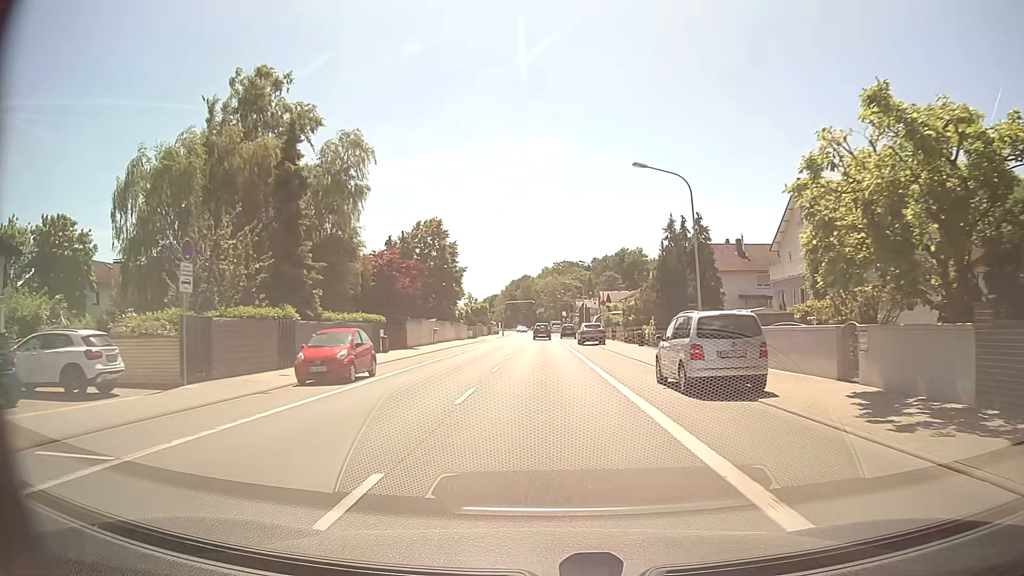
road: primary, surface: asphalt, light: Day
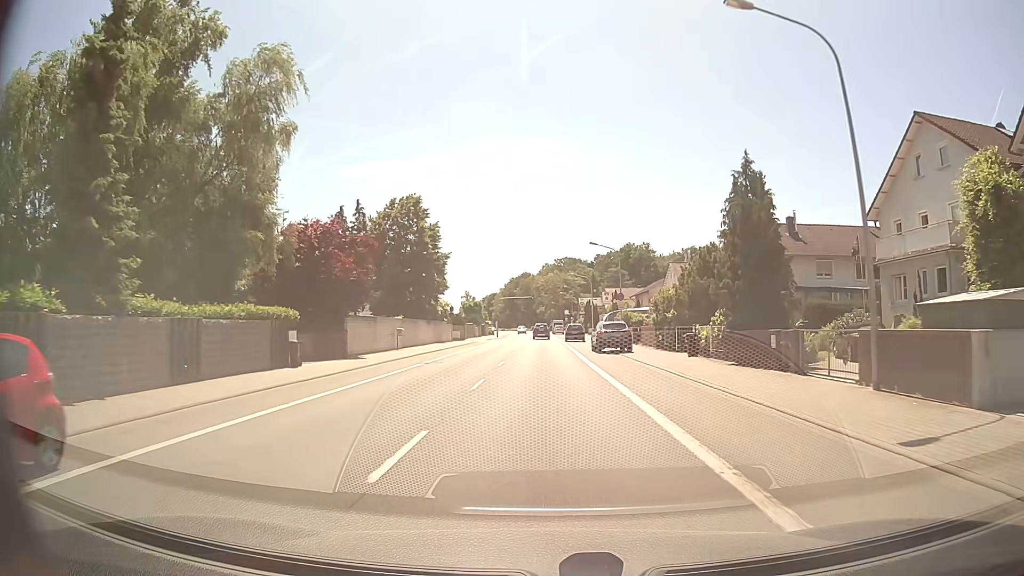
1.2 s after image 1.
(0.0, +14.7) m; 0°
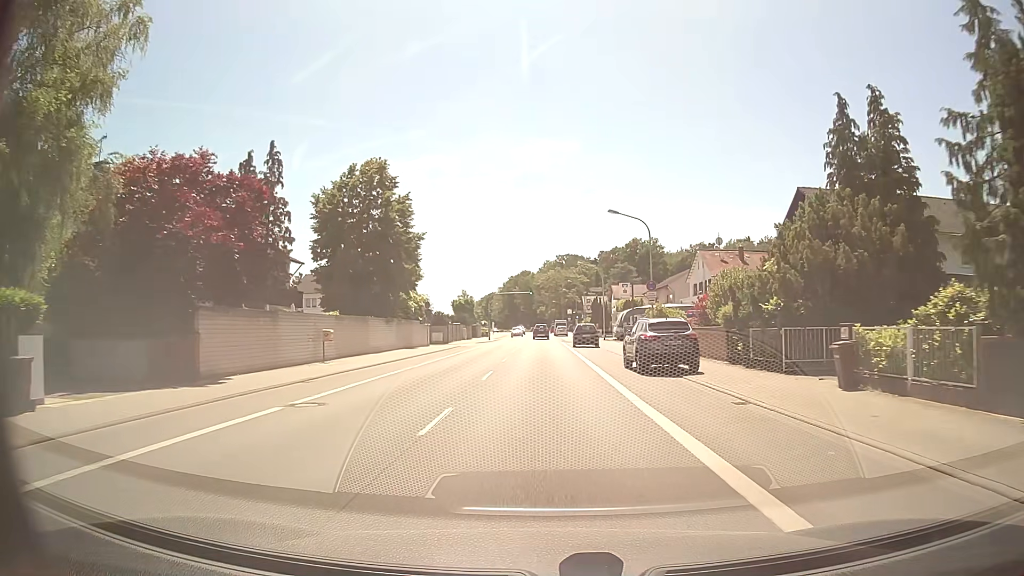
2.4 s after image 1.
(0.0, +14.9) m; 0°
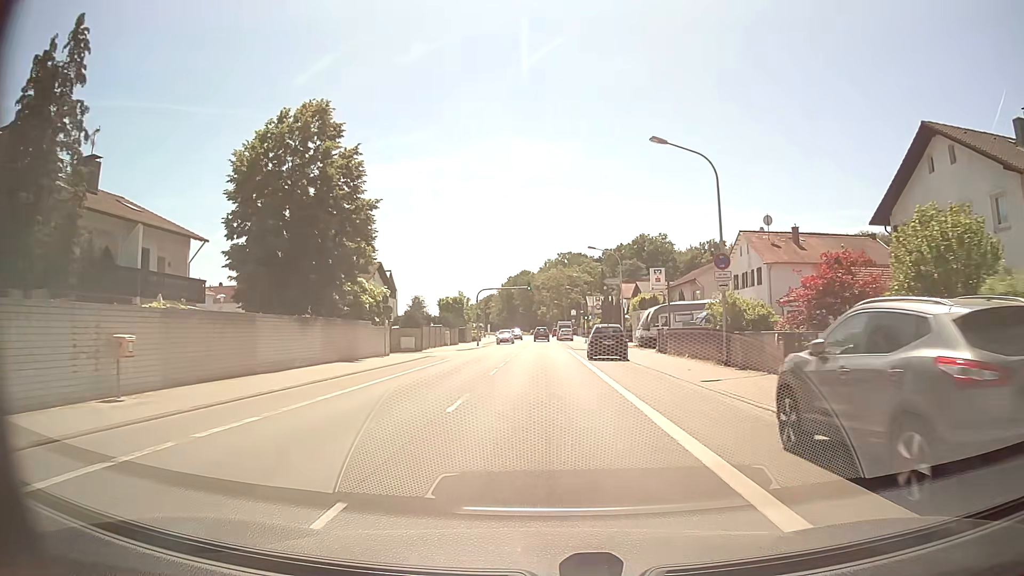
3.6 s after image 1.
(-0.1, +15.1) m; 0°
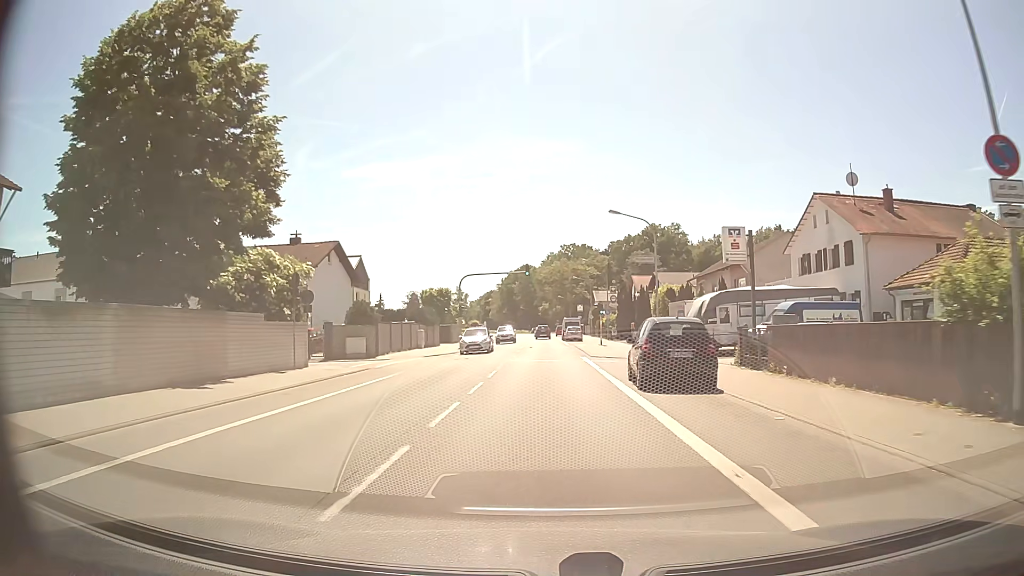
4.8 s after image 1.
(-0.1, +15.3) m; 0°
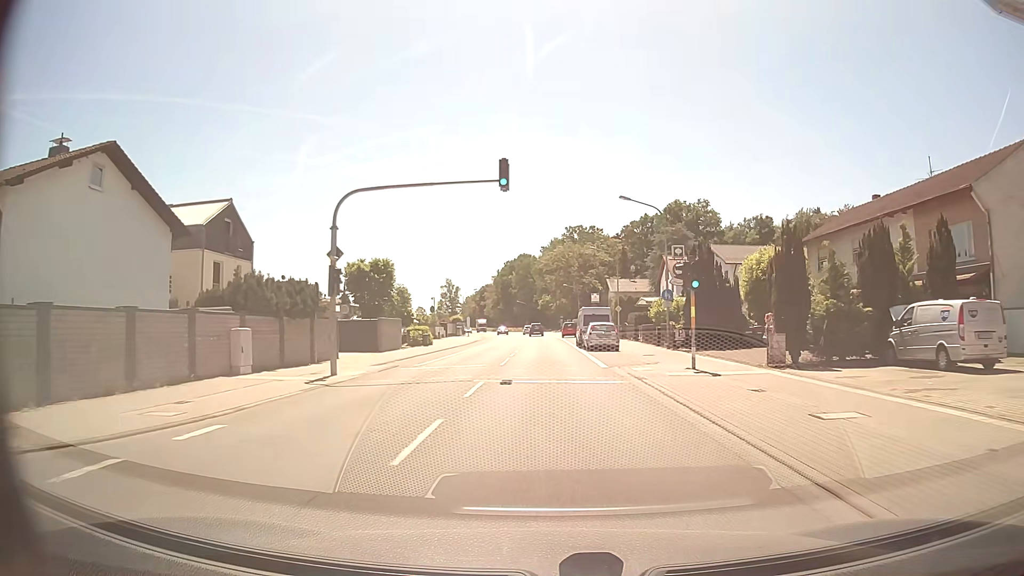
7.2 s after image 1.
(0.0, +31.3) m; 0°
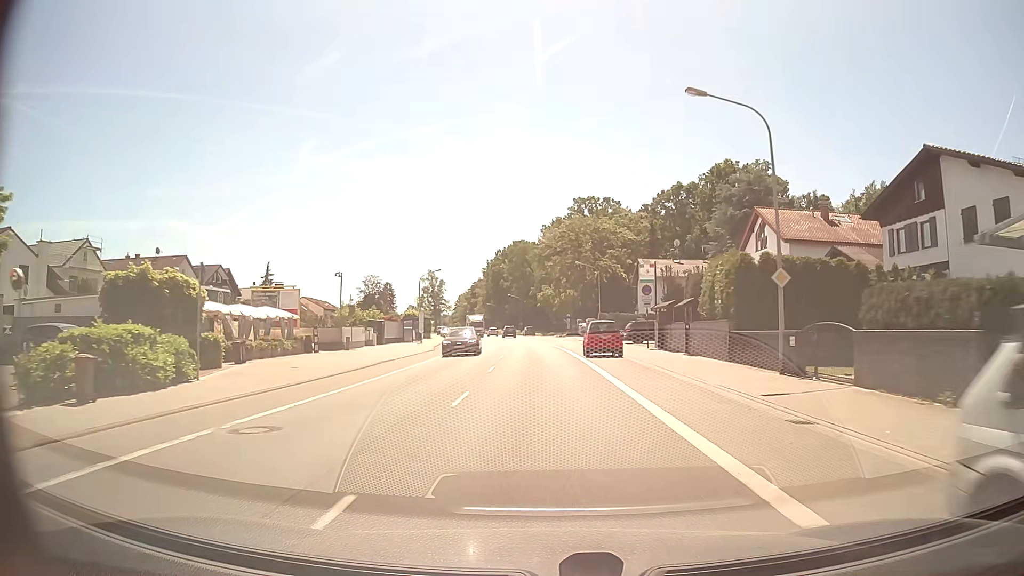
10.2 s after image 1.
(+0.2, +40.1) m; 0°
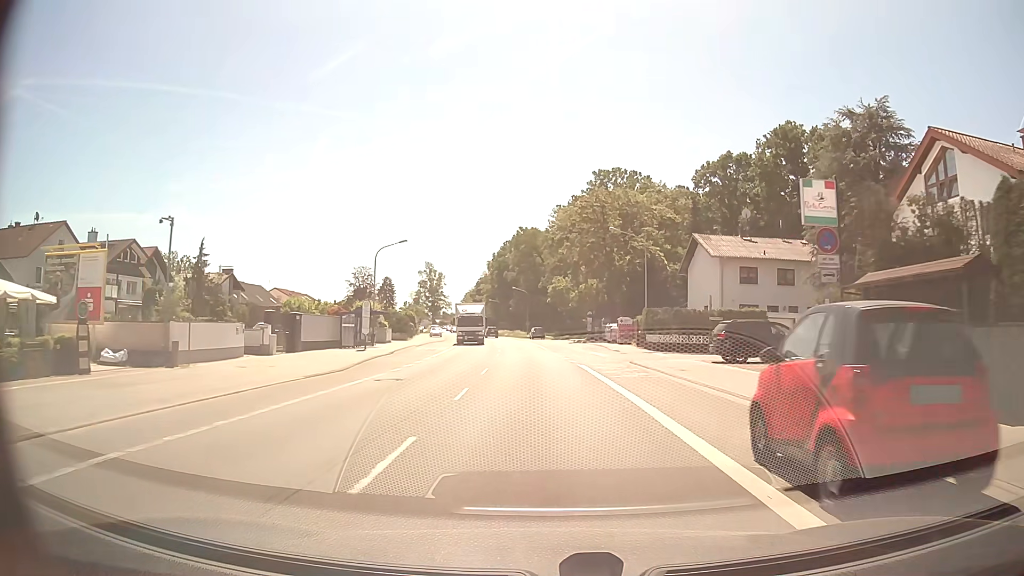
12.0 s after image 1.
(-0.3, +24.0) m; -1°
(0, +10) (0, +20) (0, +30) (-1, +40) (-2, +50) (-2, +60) (-3, +70) (-5, +80) (-6, +90) (-7, +100) m
